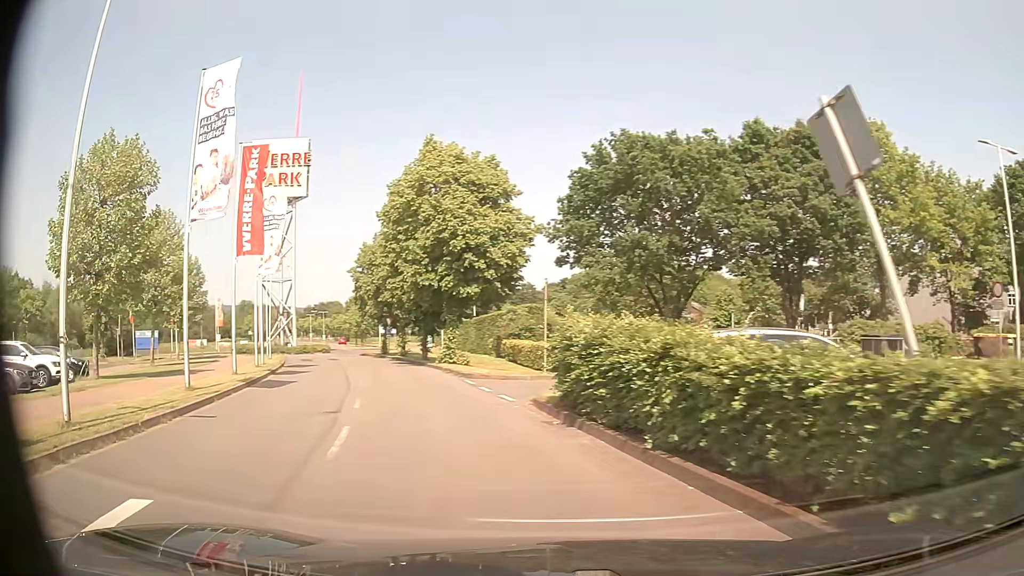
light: Day
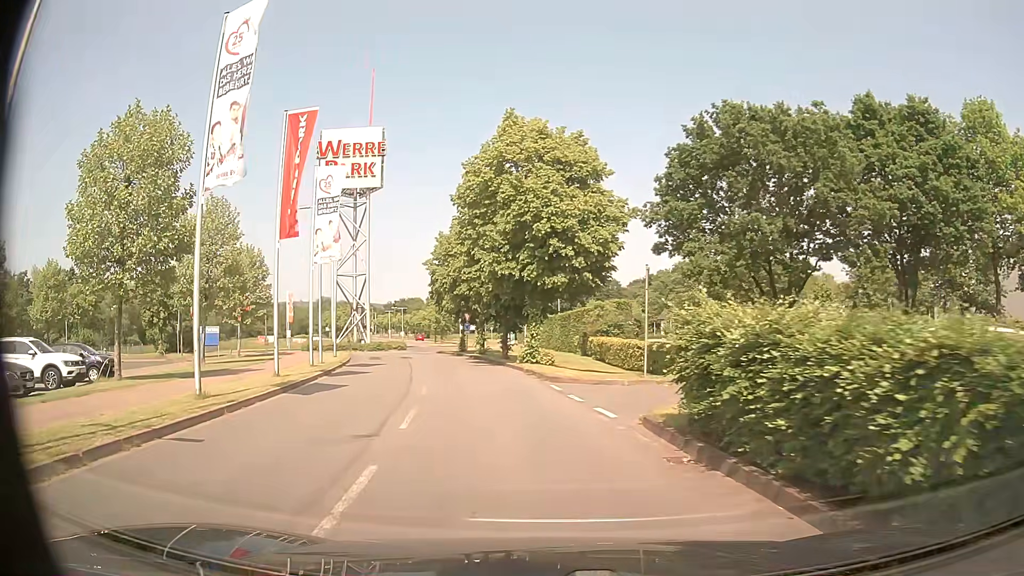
(-0.3, +3.7) m; -7°
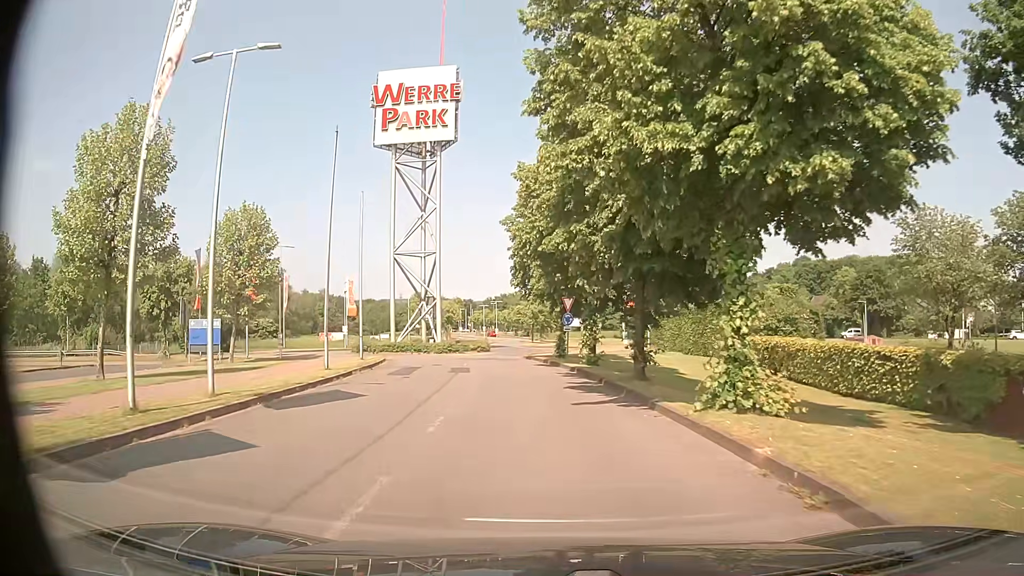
(-1.6, +18.5) m; -9°
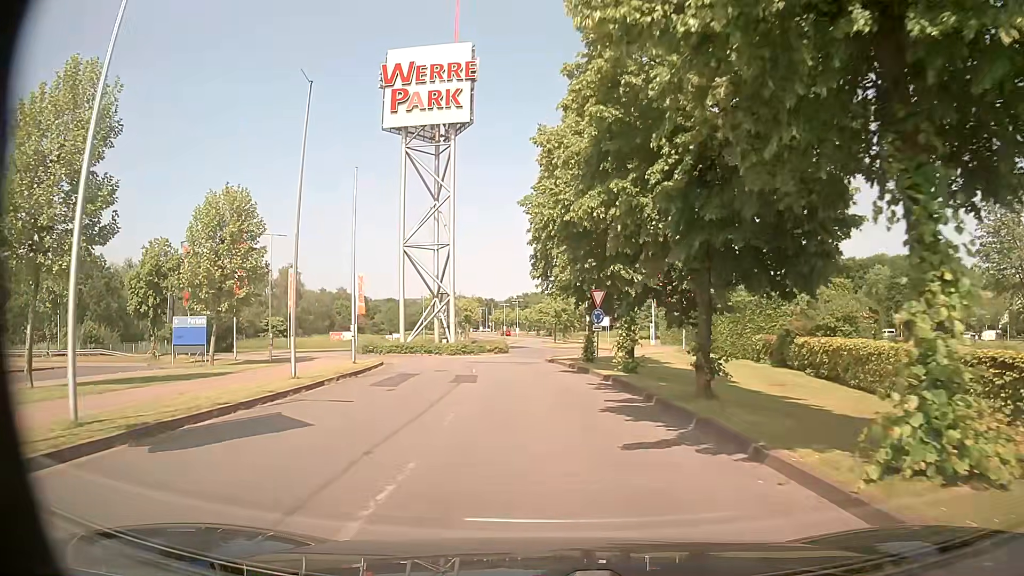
(-0.1, +5.1) m; -2°
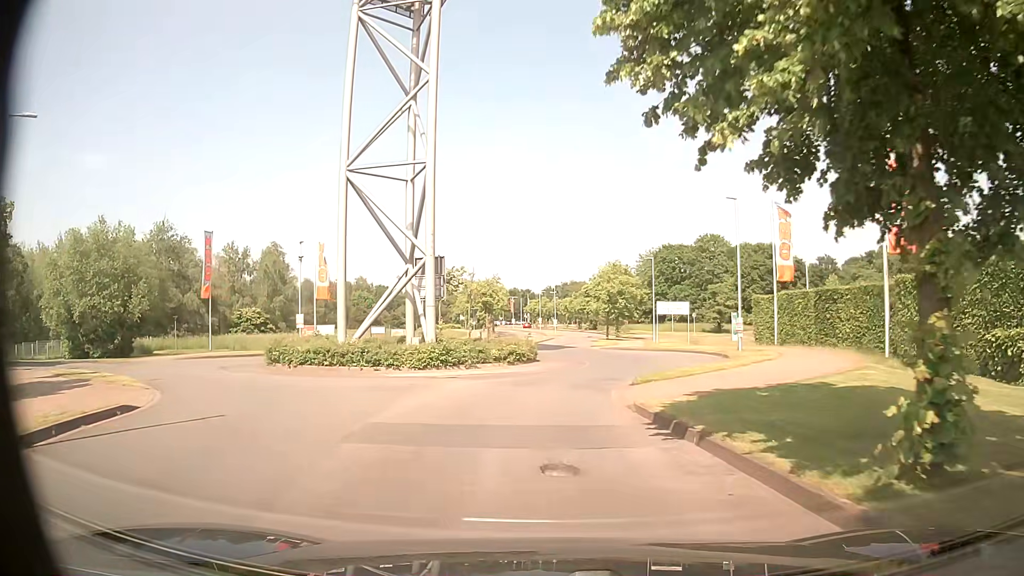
(-0.9, +24.3) m; -3°
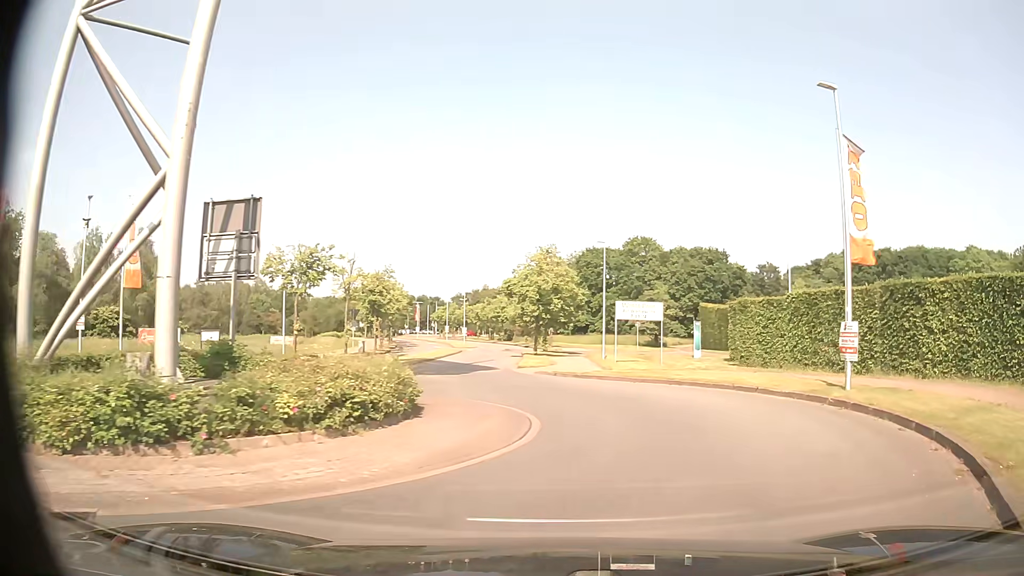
(-0.1, +16.9) m; +6°
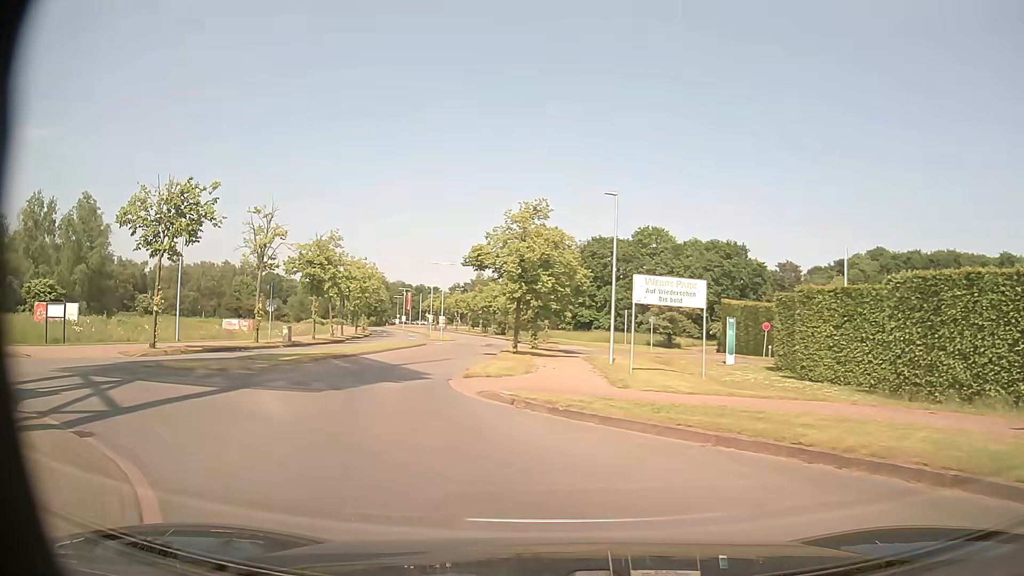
(+1.1, +12.6) m; +1°
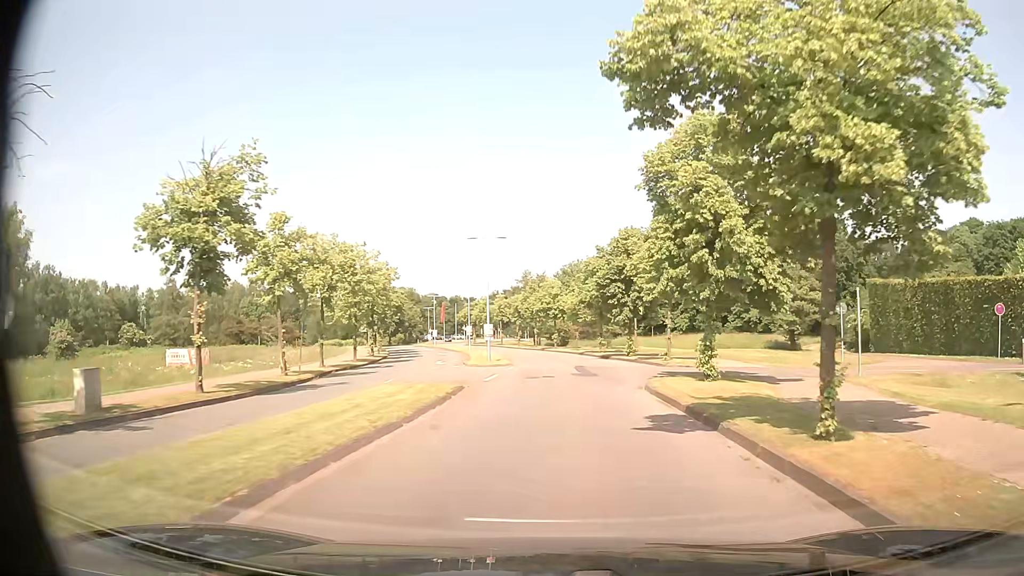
(-4.2, +24.1) m; -3°
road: residential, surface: asphalt
(0, +10) (0, +20) (0, +30) (-1, +40) (-2, +50) (-4, +60) (-6, +70) (-8, +79) (-11, +89) (-14, +98) m
